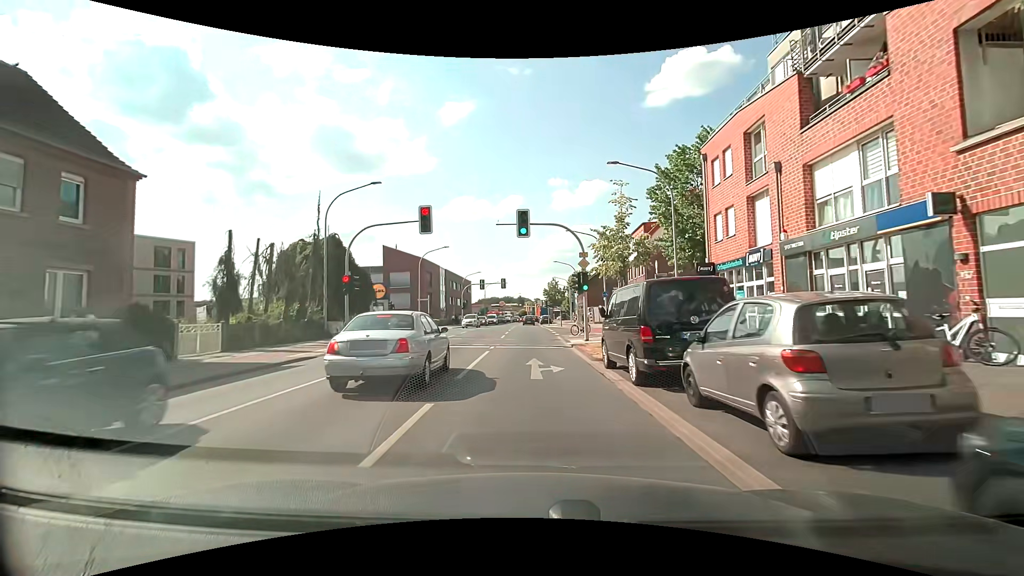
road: primary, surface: asphalt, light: Day
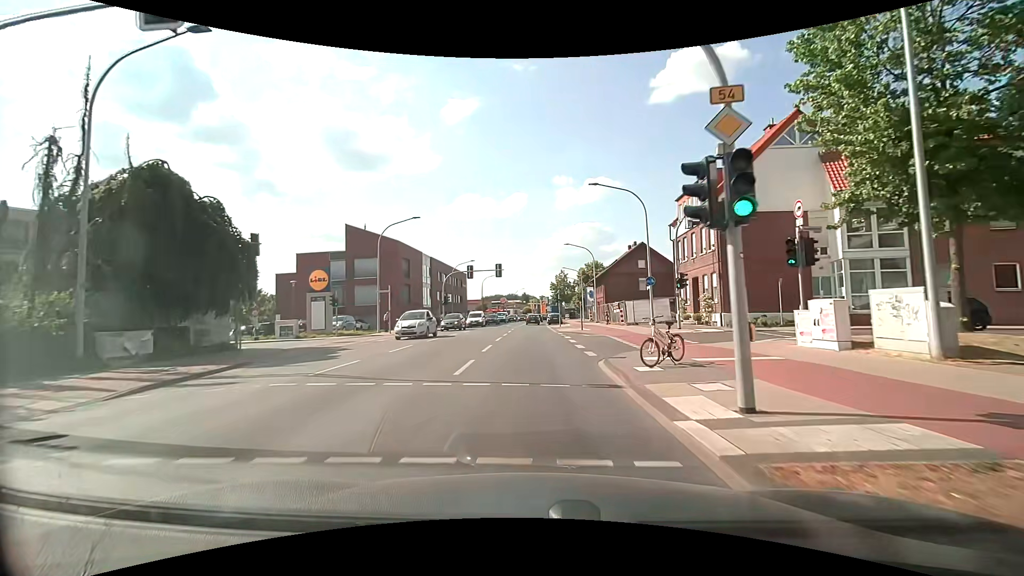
(0.0, +17.7) m; 0°
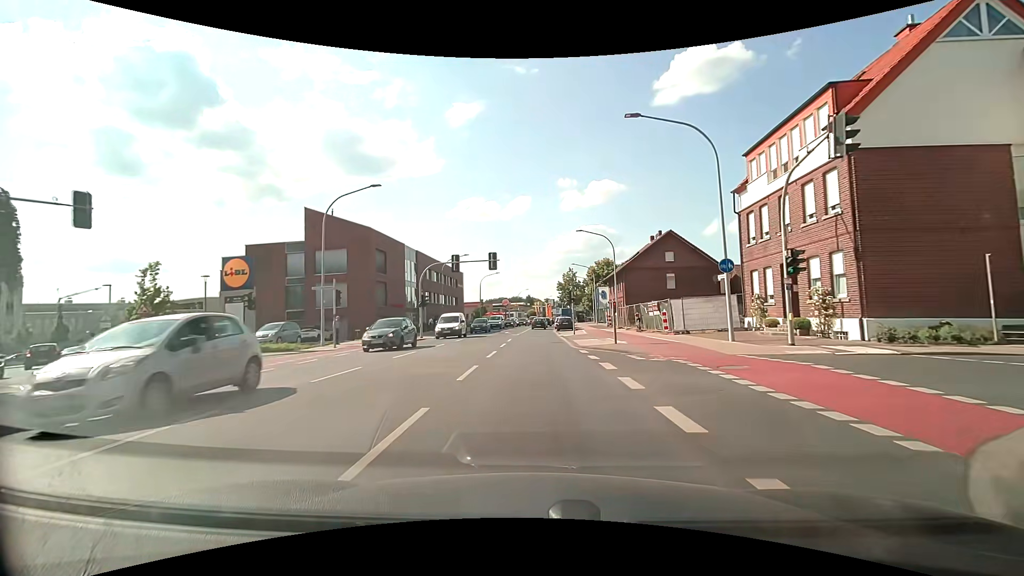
(0.0, +12.2) m; -2°
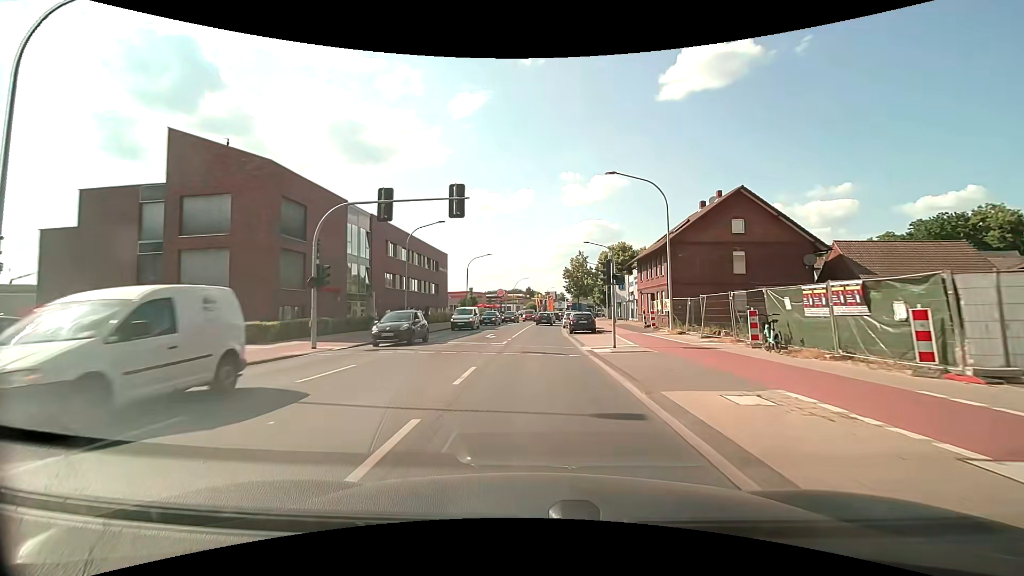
(+0.3, +19.0) m; +2°
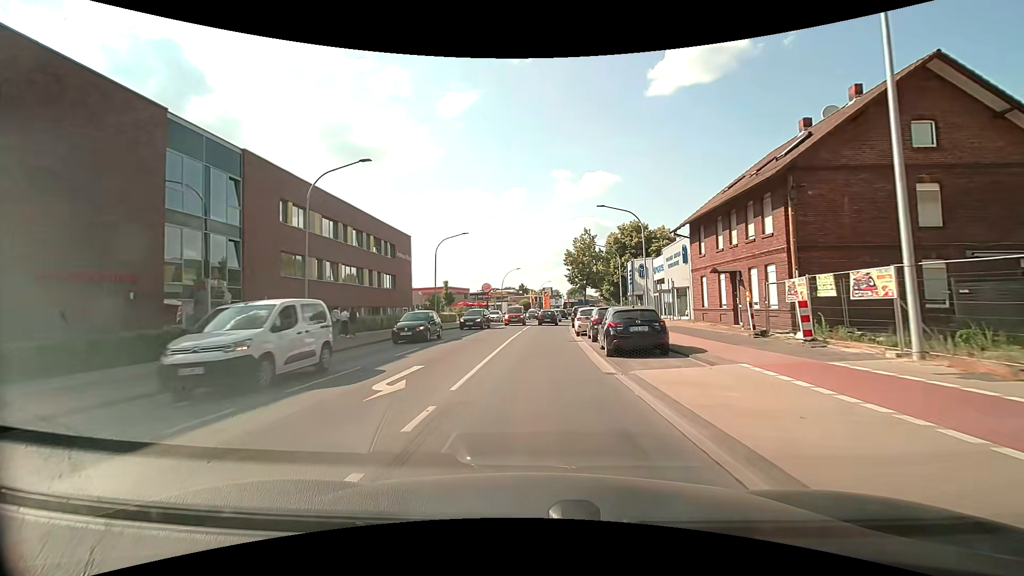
(-0.1, +19.4) m; 0°
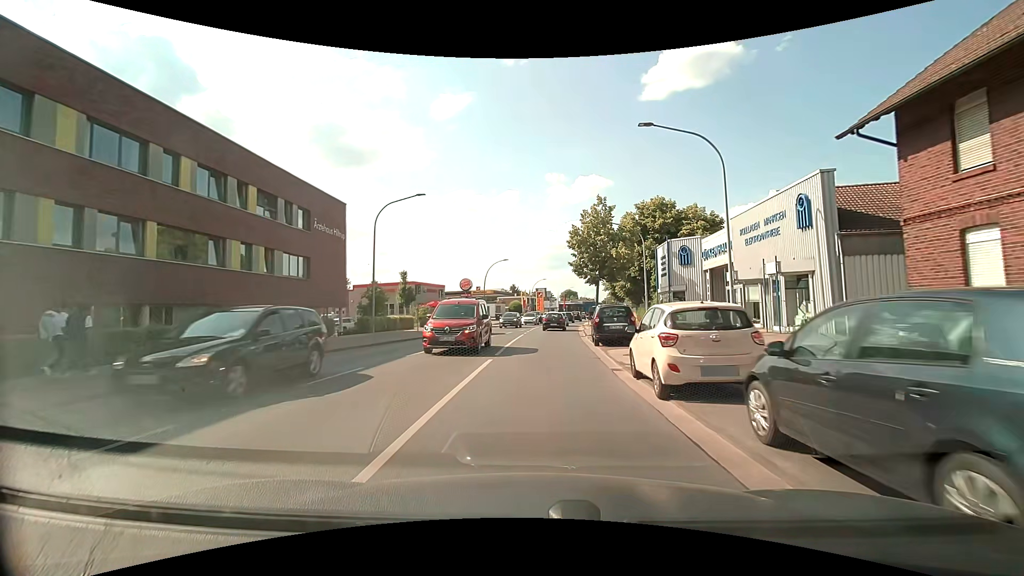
(+0.2, +18.7) m; +1°
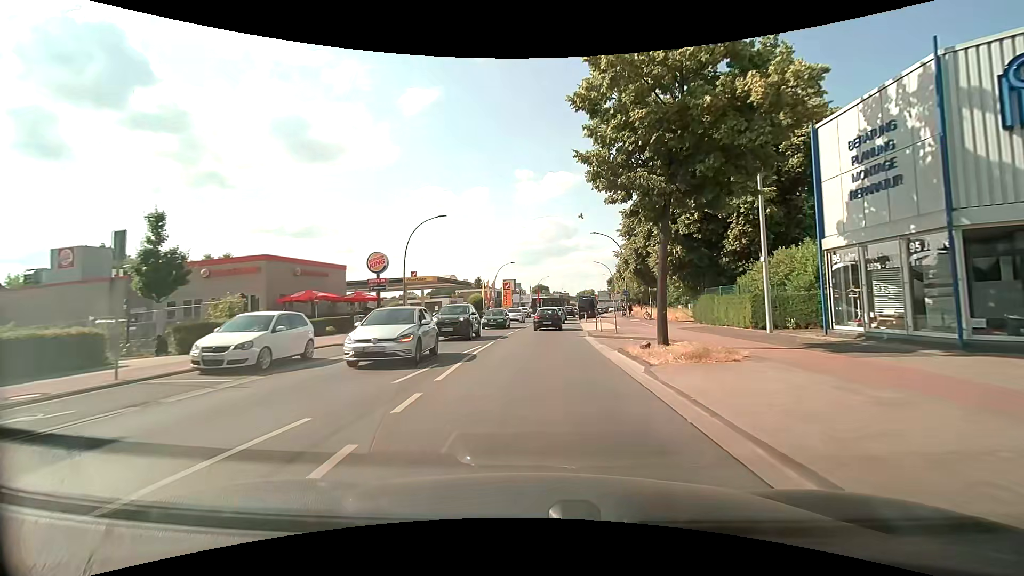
(+1.0, +29.4) m; +4°
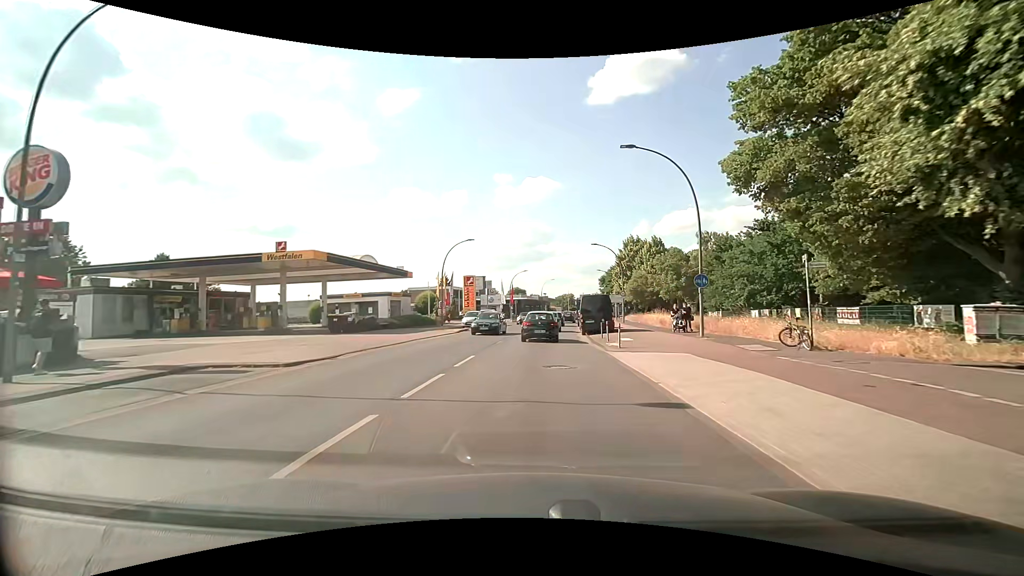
(+0.5, +27.7) m; +2°
(0, +10) (0, +20) (+1, +30) (+2, +40) (+2, +50) (+4, +60) (+5, +70) (+6, +80) (+8, +90) (+10, +99) m
